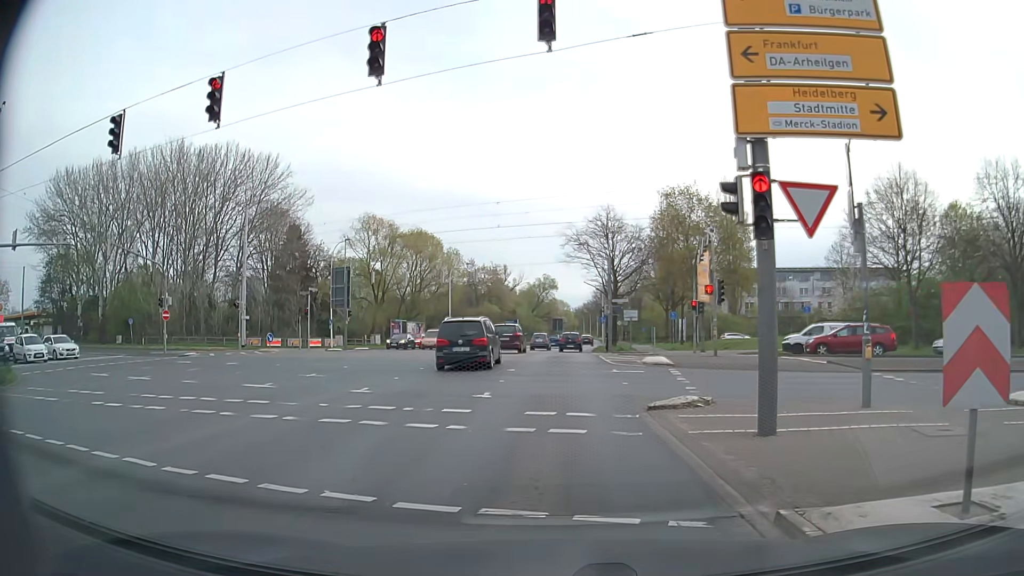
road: secondary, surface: asphalt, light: Day
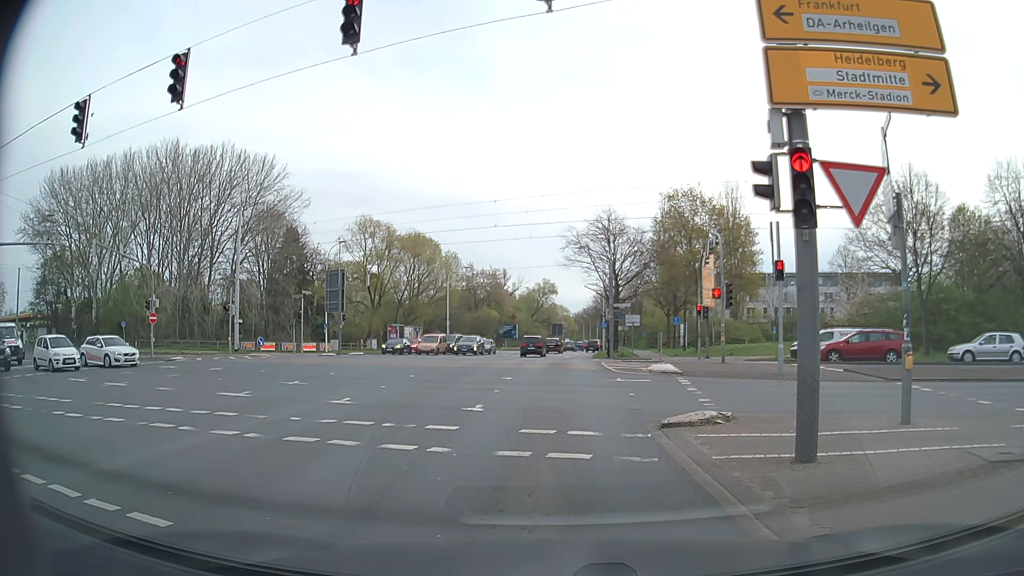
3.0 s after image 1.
(0.0, +1.3) m; -2°
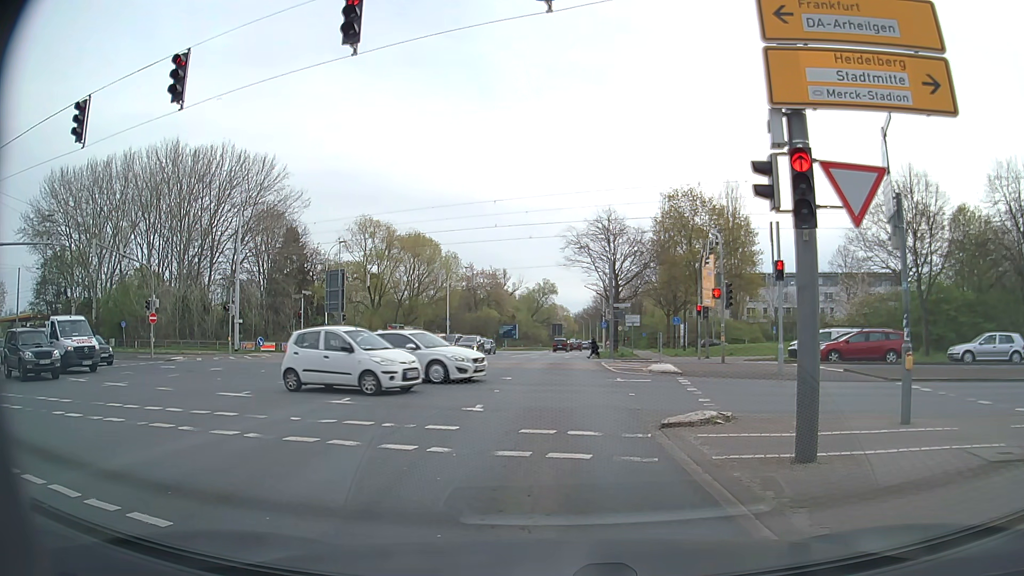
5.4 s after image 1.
(0.0, 0.0) m; 0°
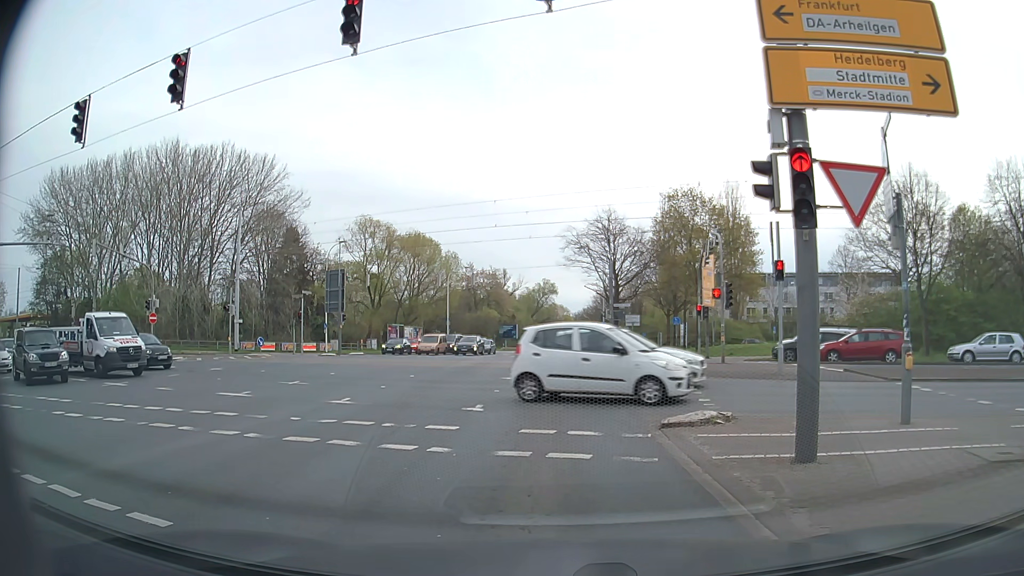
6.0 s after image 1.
(0.0, 0.0) m; 0°
